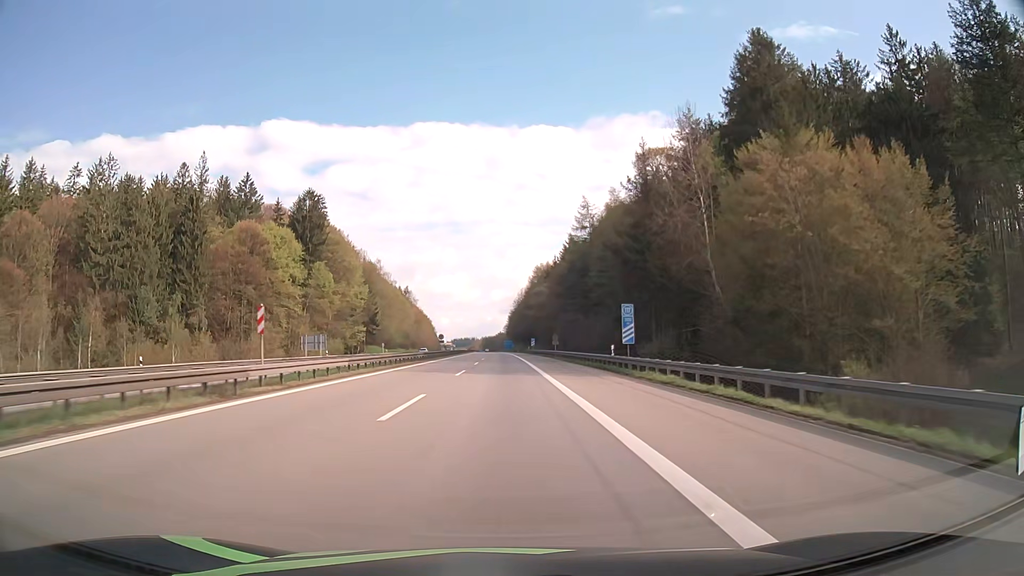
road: motorway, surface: asphalt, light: Day
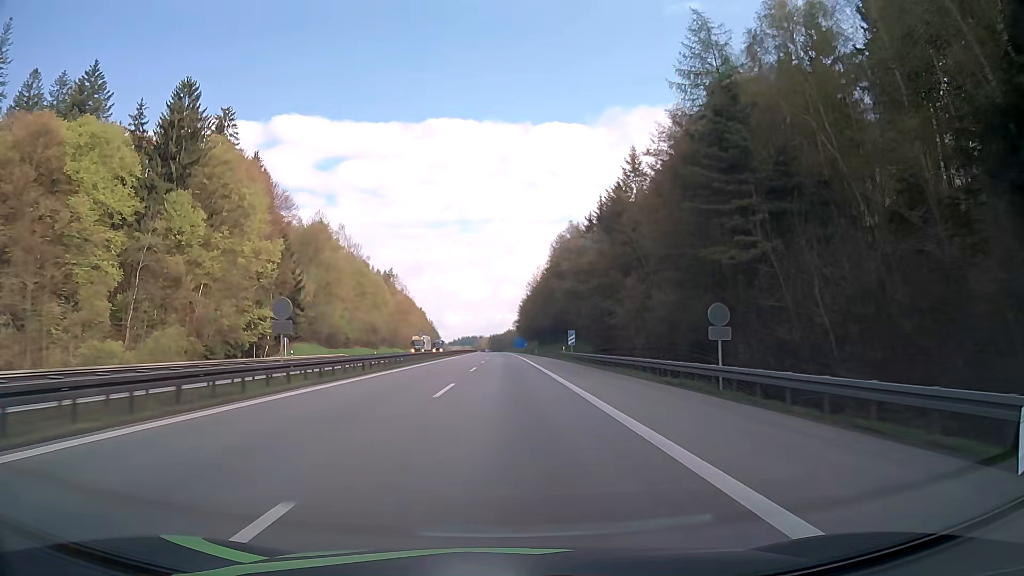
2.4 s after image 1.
(-0.7, +66.7) m; -1°
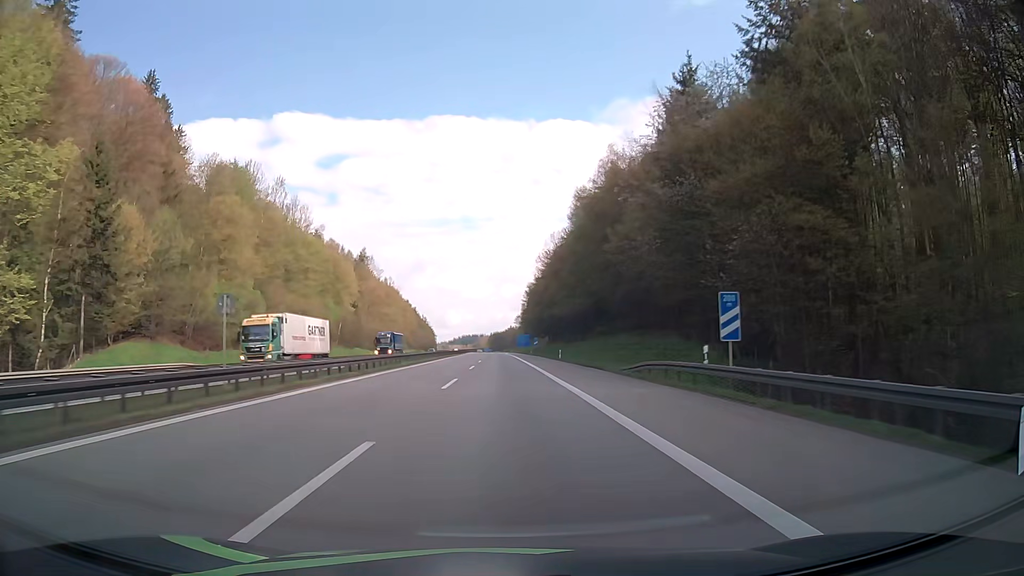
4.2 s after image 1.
(-0.2, +50.4) m; 0°
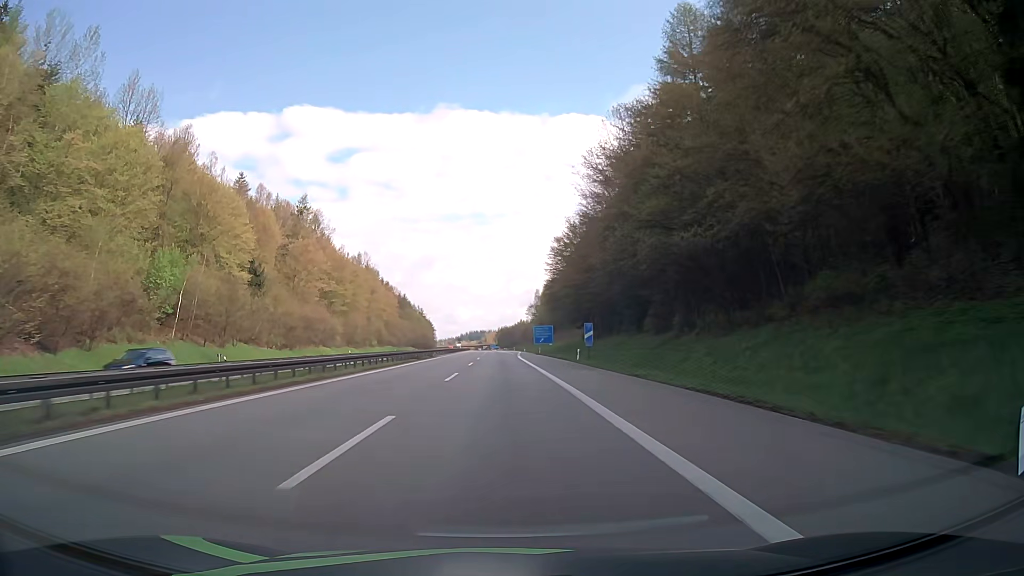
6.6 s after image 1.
(-0.4, +67.8) m; -1°
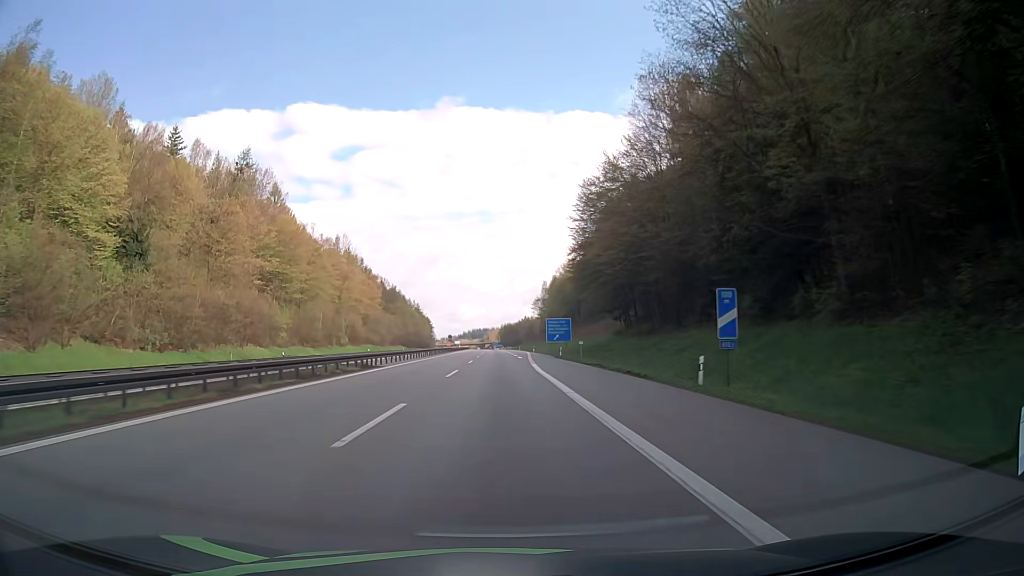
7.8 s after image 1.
(-0.1, +33.3) m; -1°
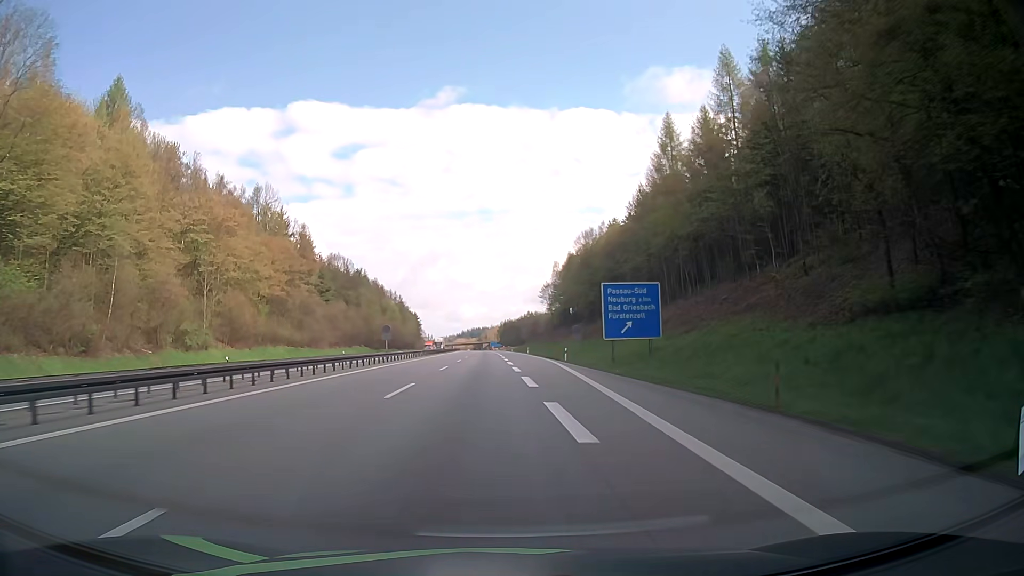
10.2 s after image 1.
(+0.3, +63.5) m; 0°
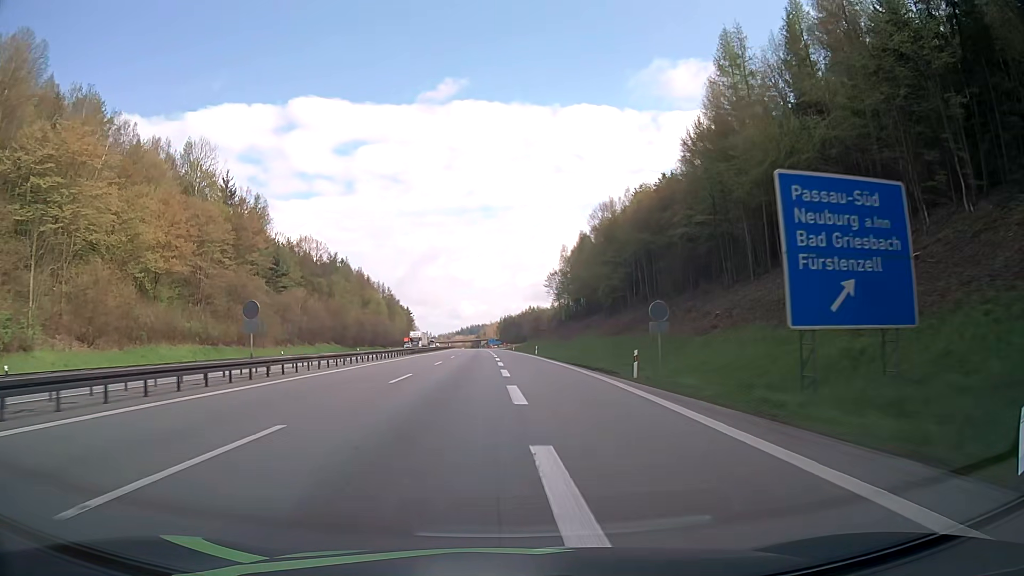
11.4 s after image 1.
(0.0, +30.3) m; 0°
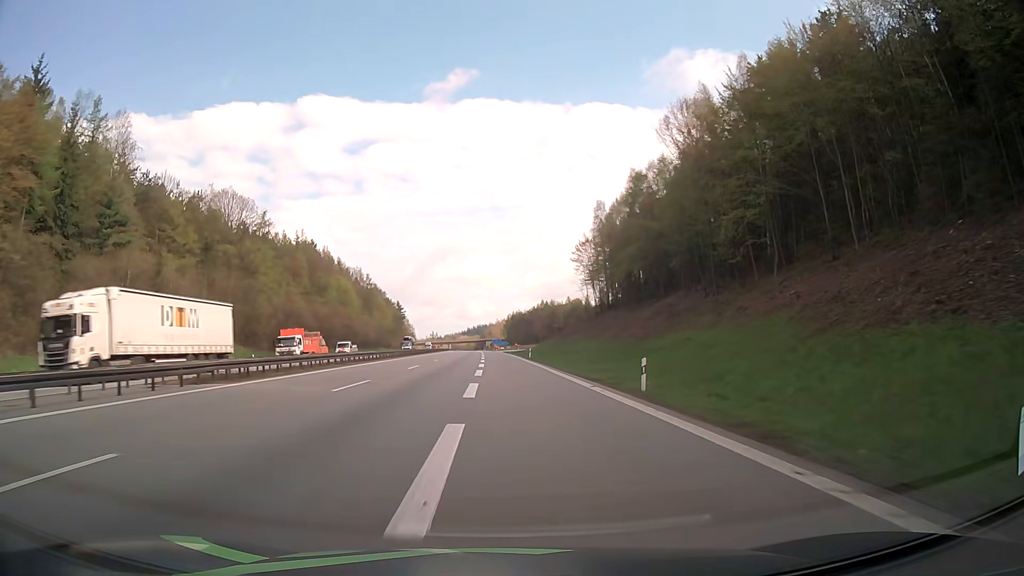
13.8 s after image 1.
(-0.2, +57.6) m; -1°
(0, +10) (0, +20) (0, +30) (0, +40) (0, +50) (0, +60) (-1, +70) (-1, +80) (-1, +90) (-1, +100) m
